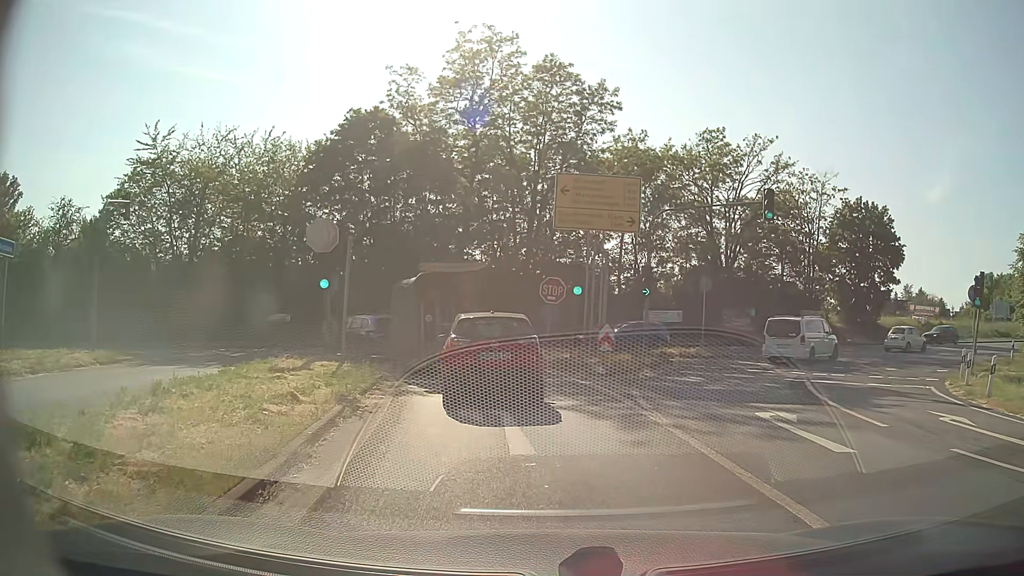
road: motorway_link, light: Day
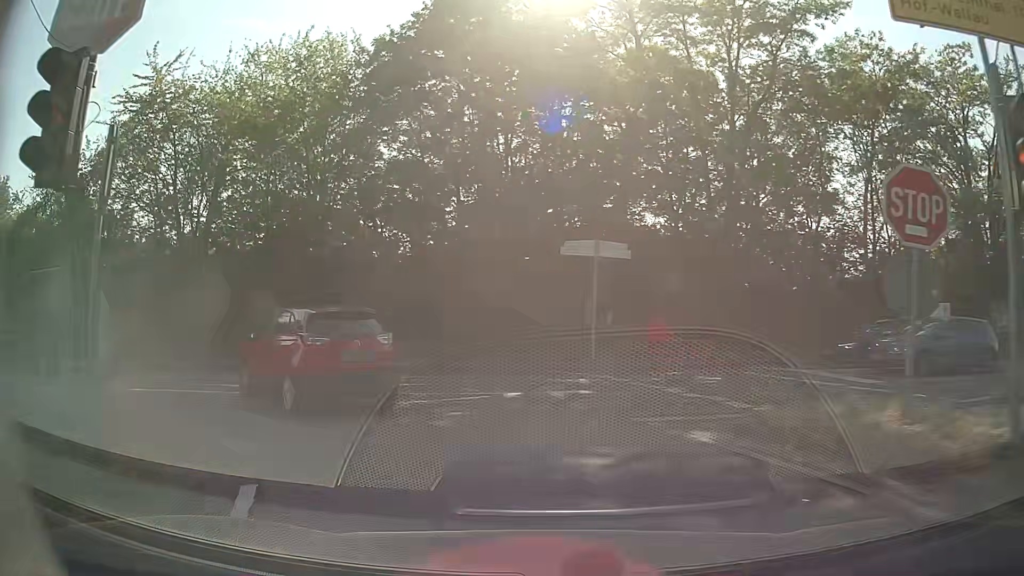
(-1.5, +17.0) m; -12°
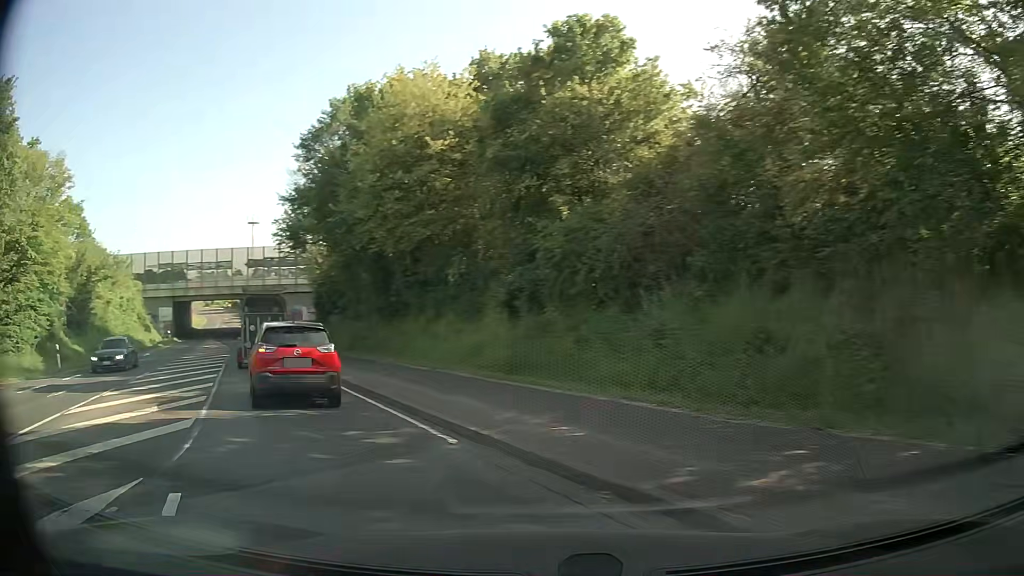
(-10.5, +16.1) m; -70°
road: secondary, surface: asphalt
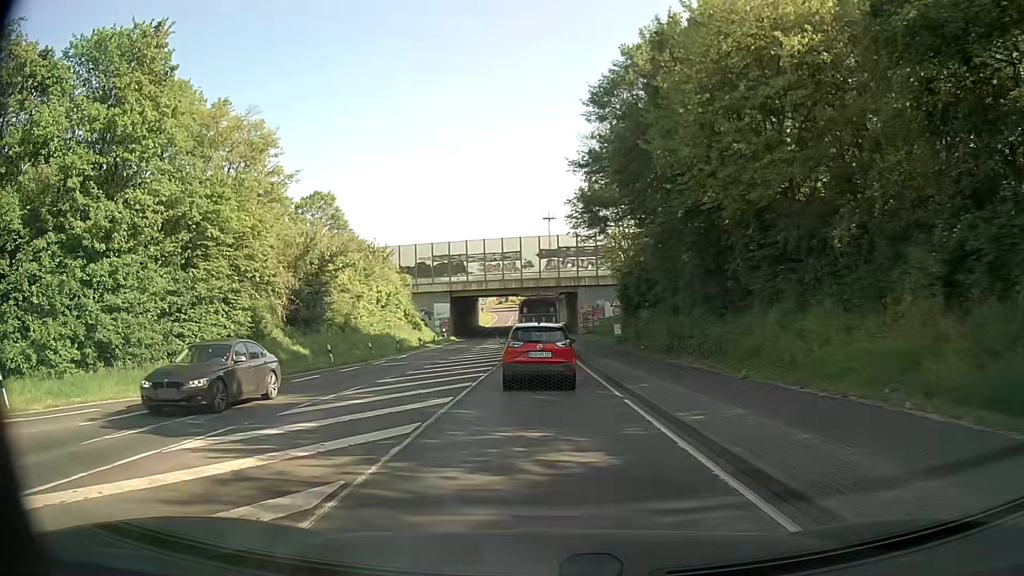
(-2.6, +9.0) m; -28°
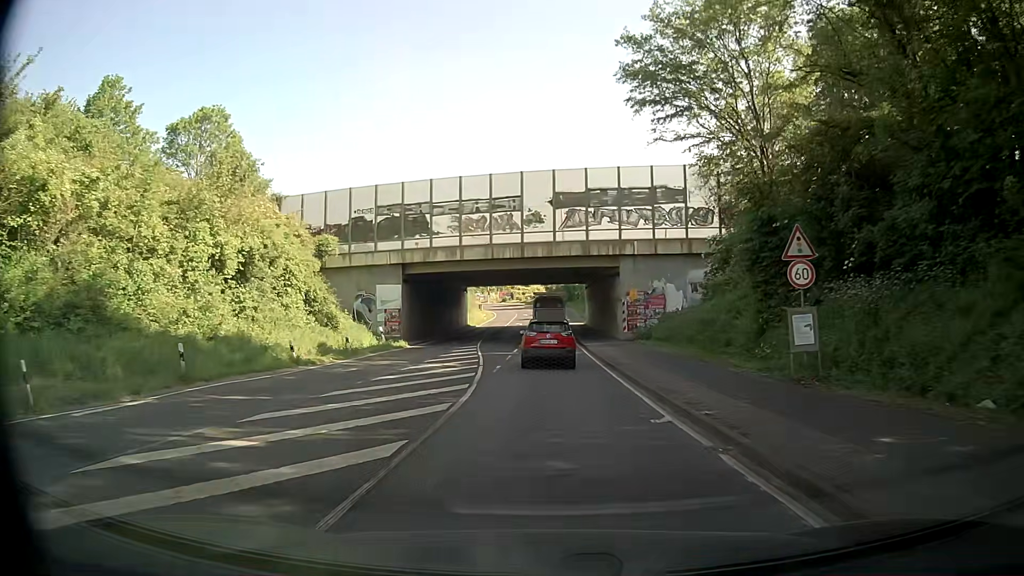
(-0.2, +31.1) m; -1°
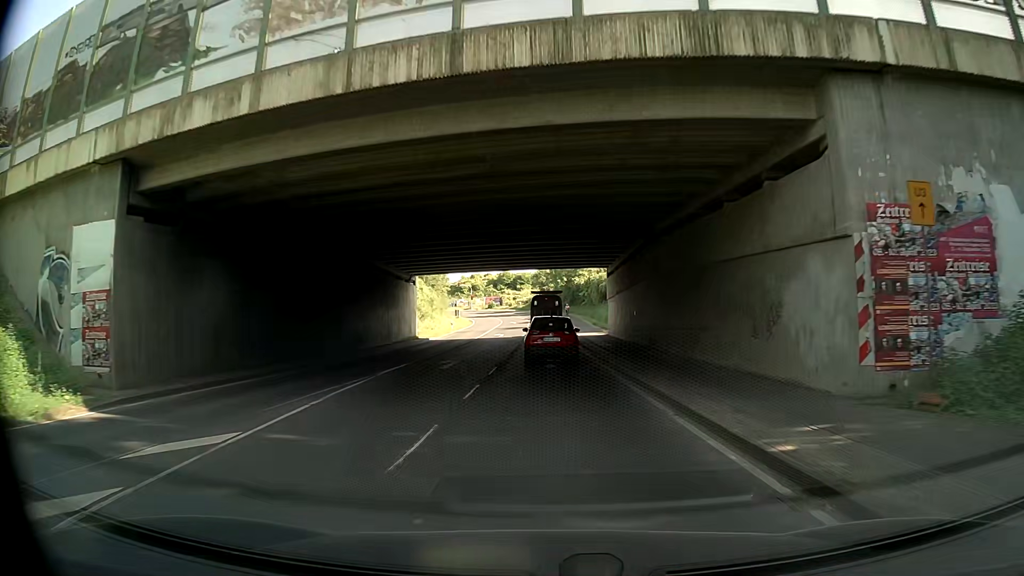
(+0.2, +31.7) m; +1°
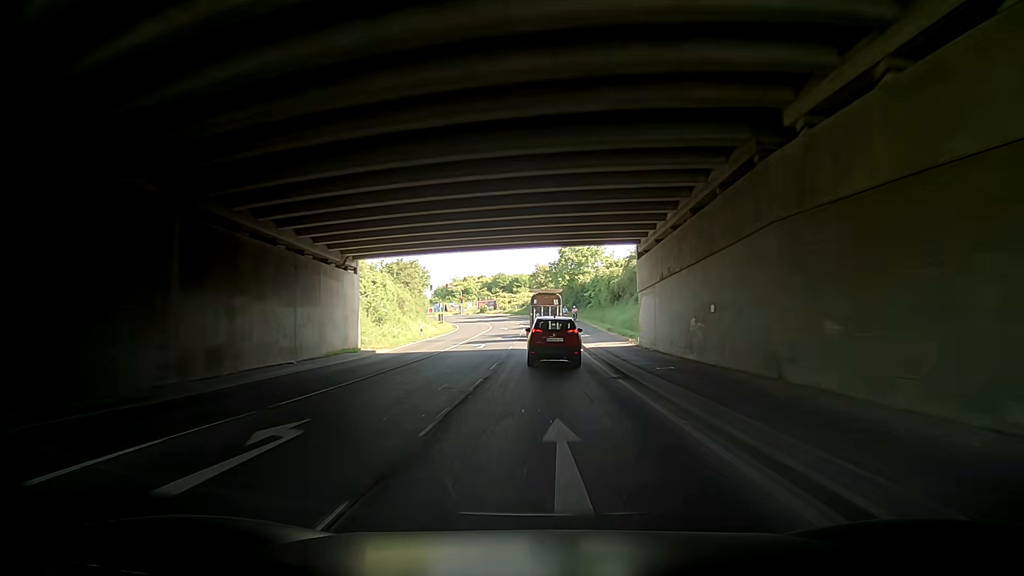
(-0.2, +16.2) m; -2°
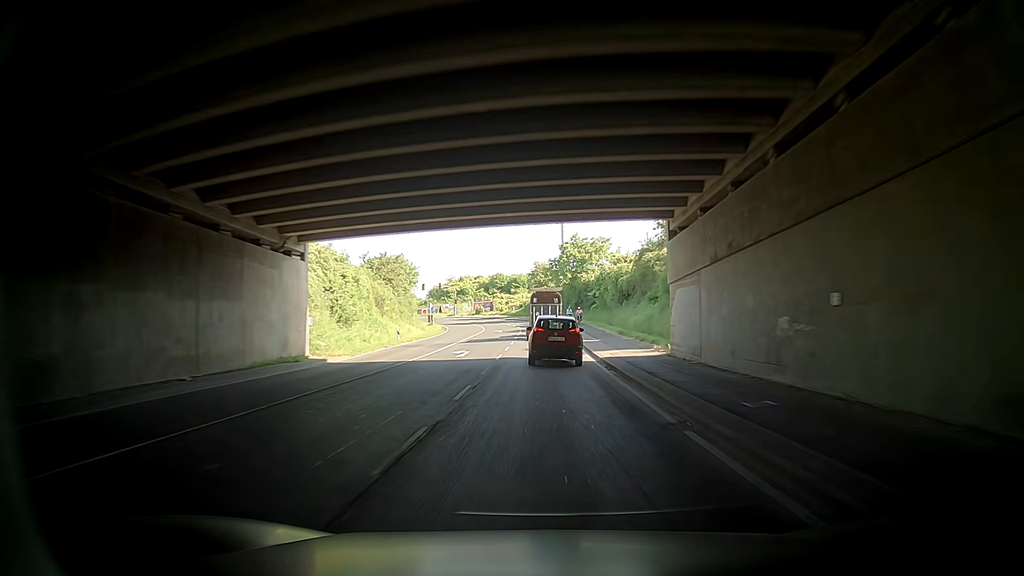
(+0.1, +8.1) m; +2°
(0, +10) (+1, +20) (0, +30) (0, +40) (0, +50) (-1, +60) (-1, +70) (-3, +80) (-5, +90) (-8, +99) m
